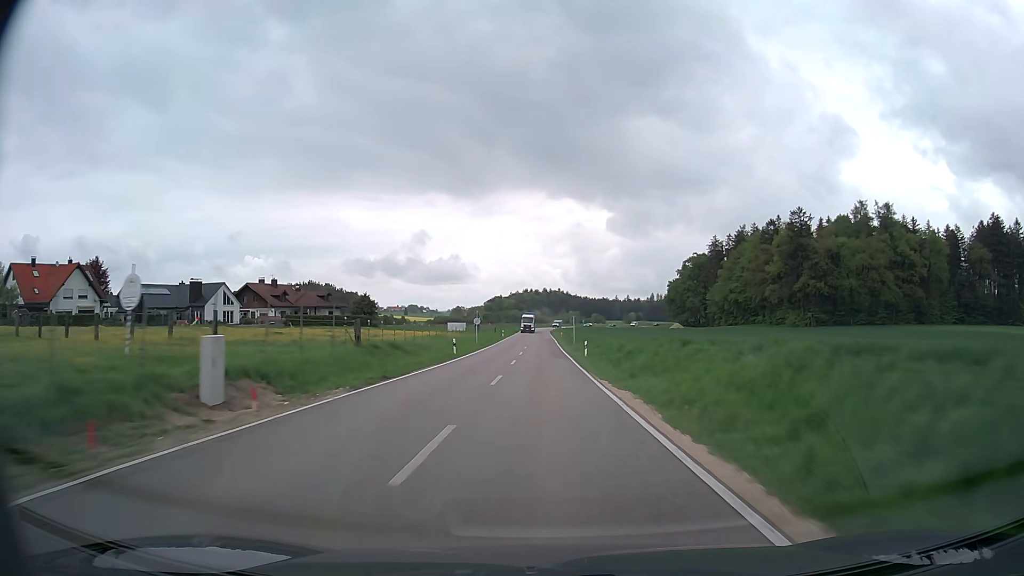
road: secondary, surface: asphalt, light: Day
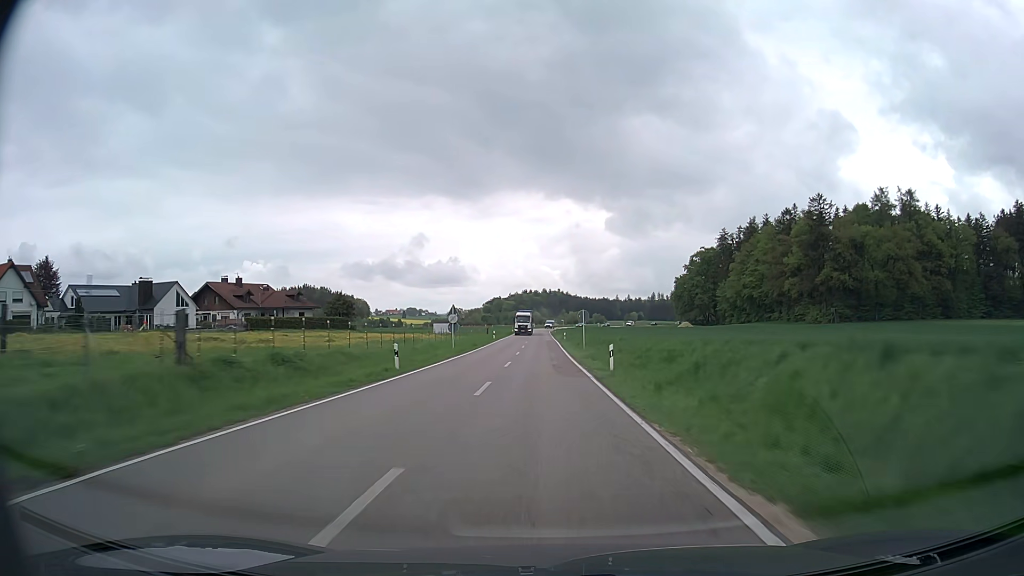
(0.0, +15.4) m; 0°
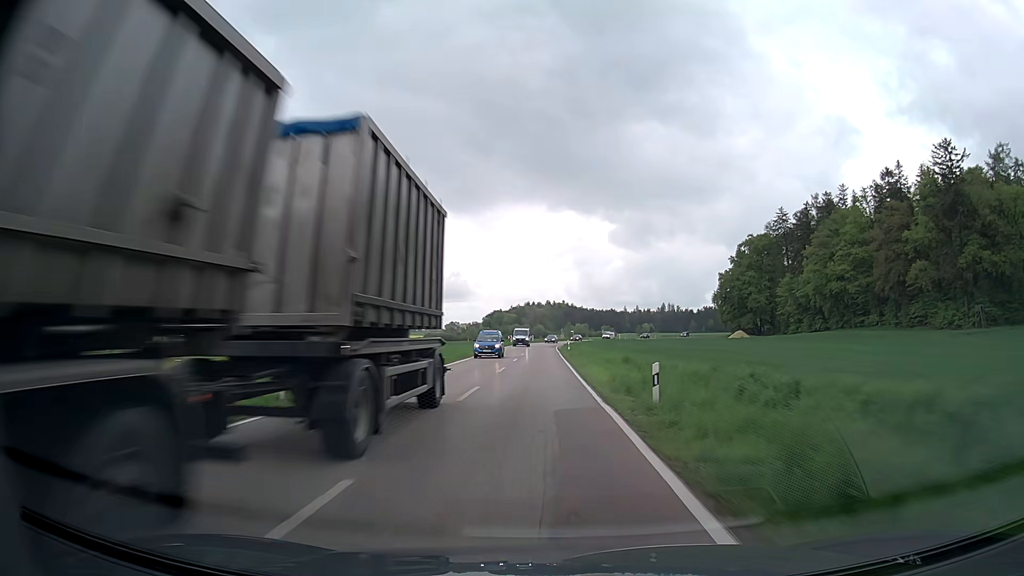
(-0.1, +60.8) m; 0°
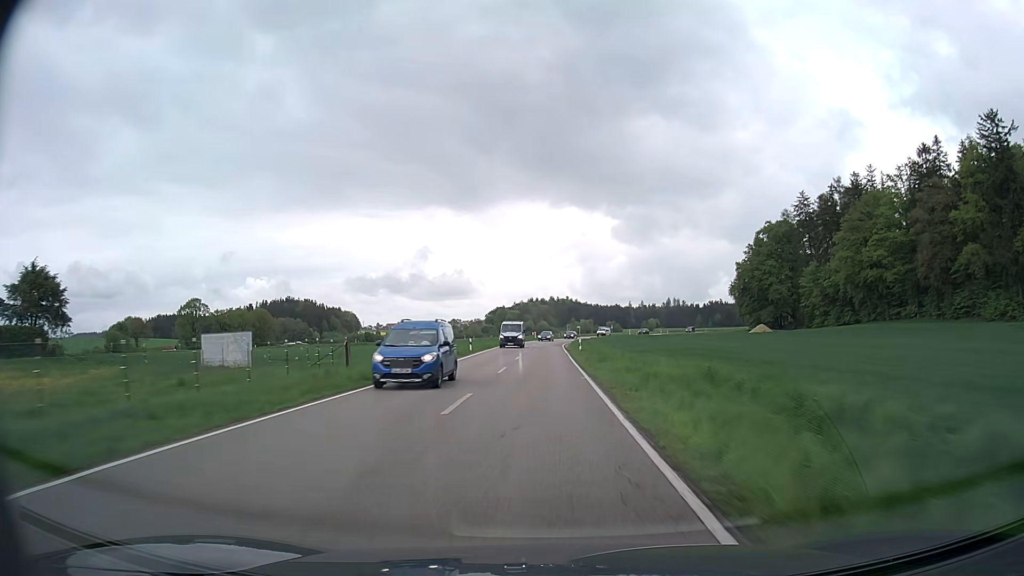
(0.0, +14.8) m; 0°
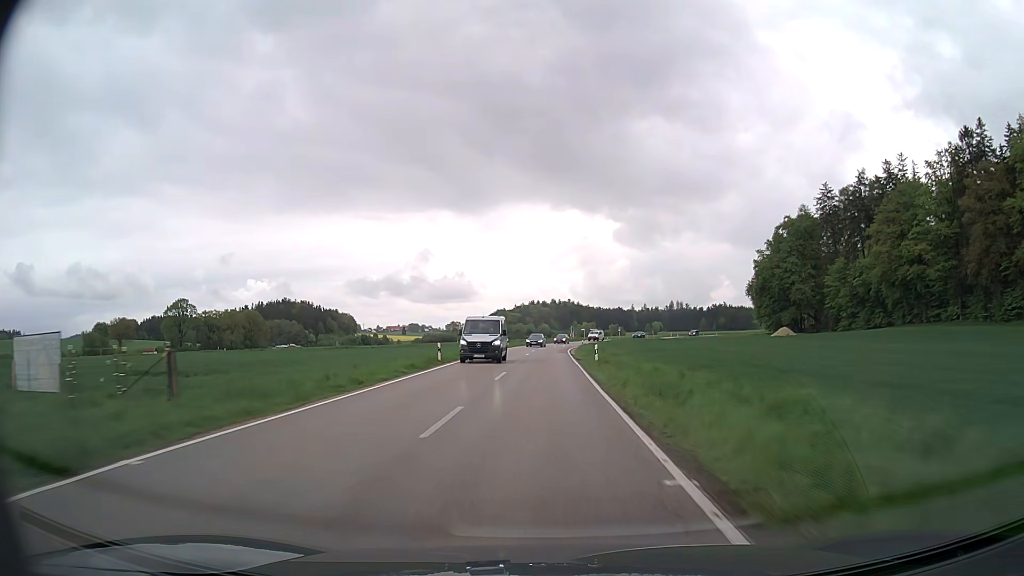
(-0.1, +14.6) m; 0°
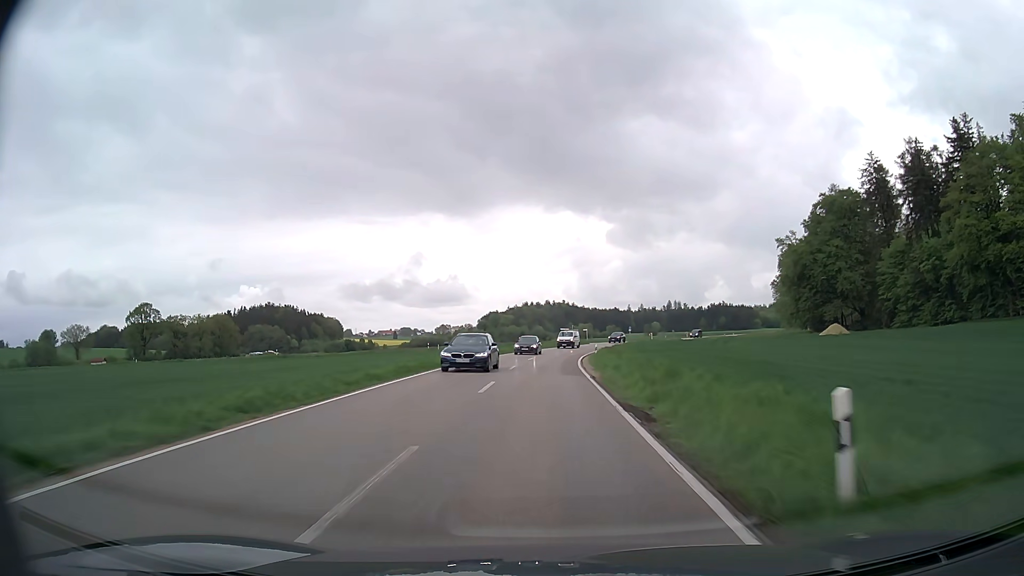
(+0.1, +28.8) m; 0°
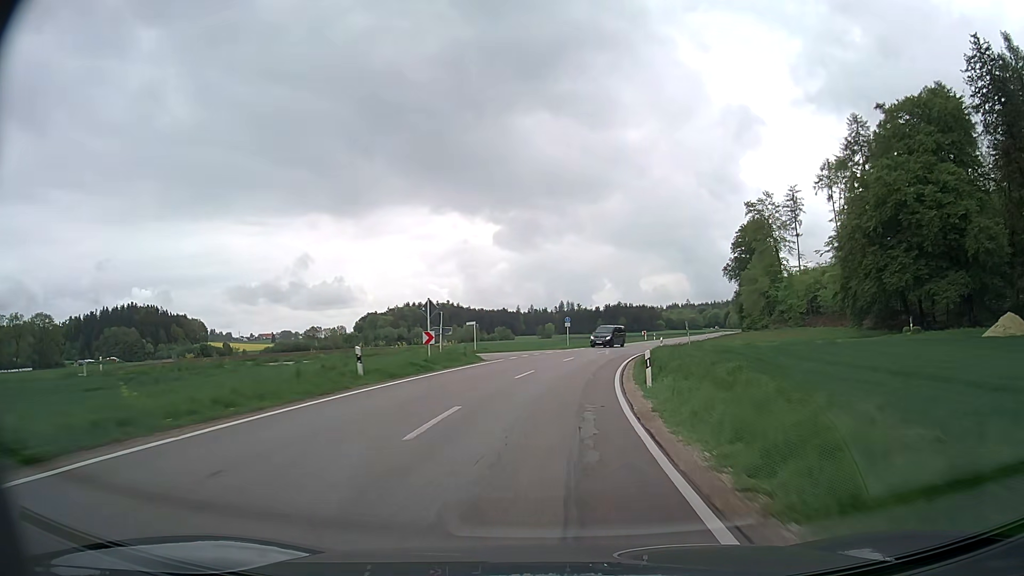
(+3.5, +67.4) m; +9°
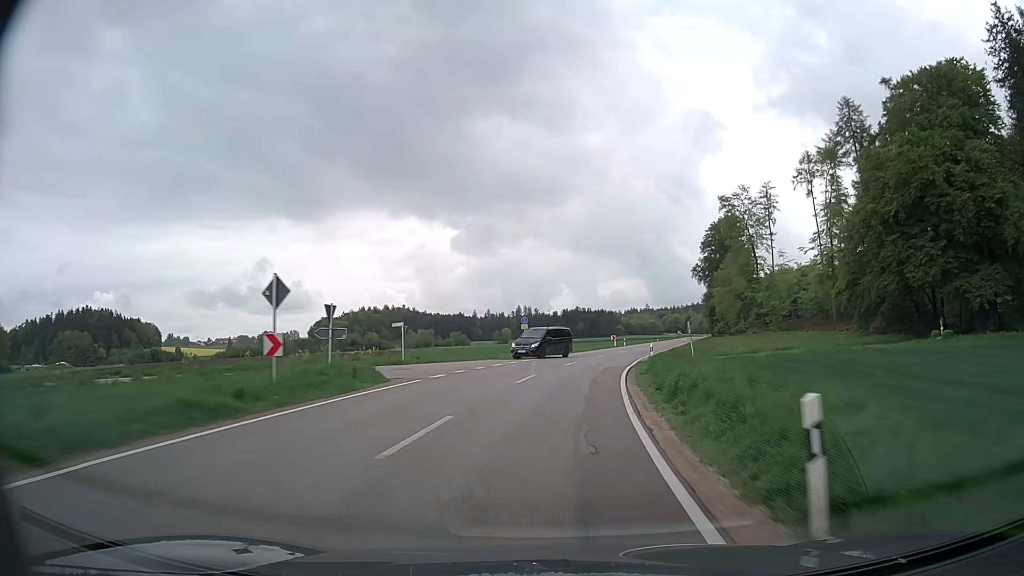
(+0.4, +13.0) m; +4°
(0, +10) (+1, +20) (+2, +30) (+4, +40) (+6, +50) (+8, +59) (+11, +69) (+13, +79) (+16, +88) (+19, +98) m
